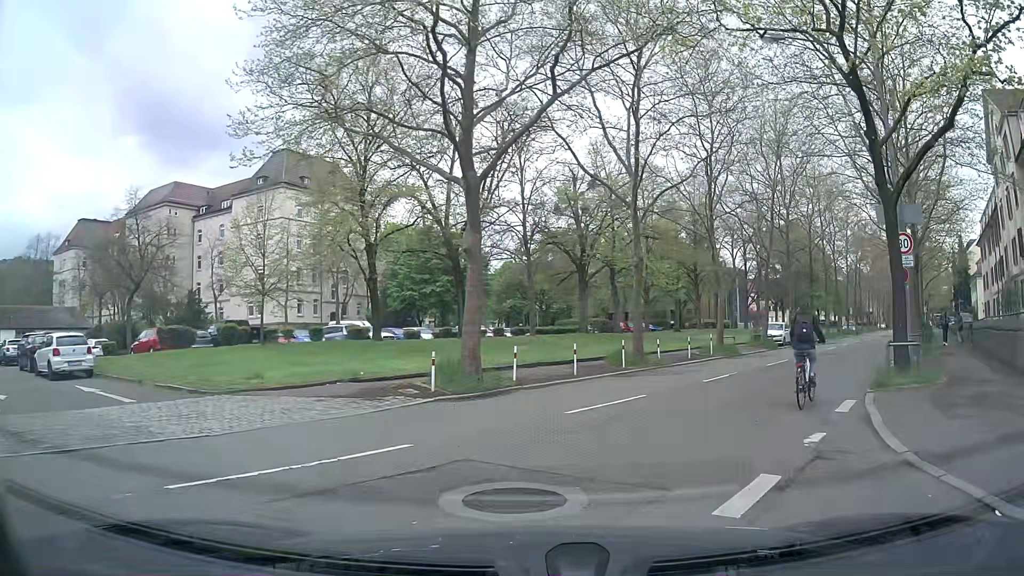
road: tertiary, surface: asphalt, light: Day
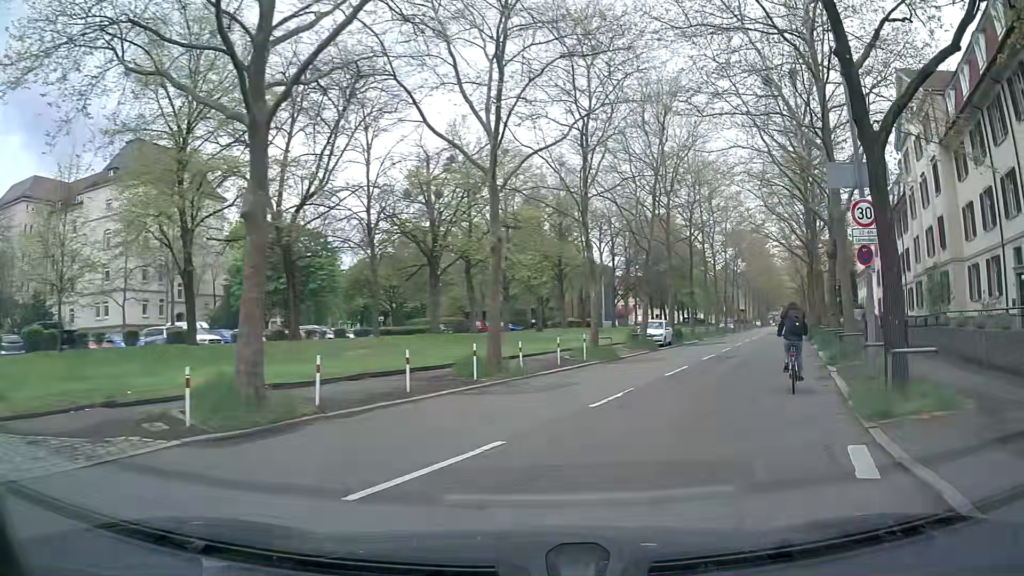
(+0.5, +5.4) m; +11°
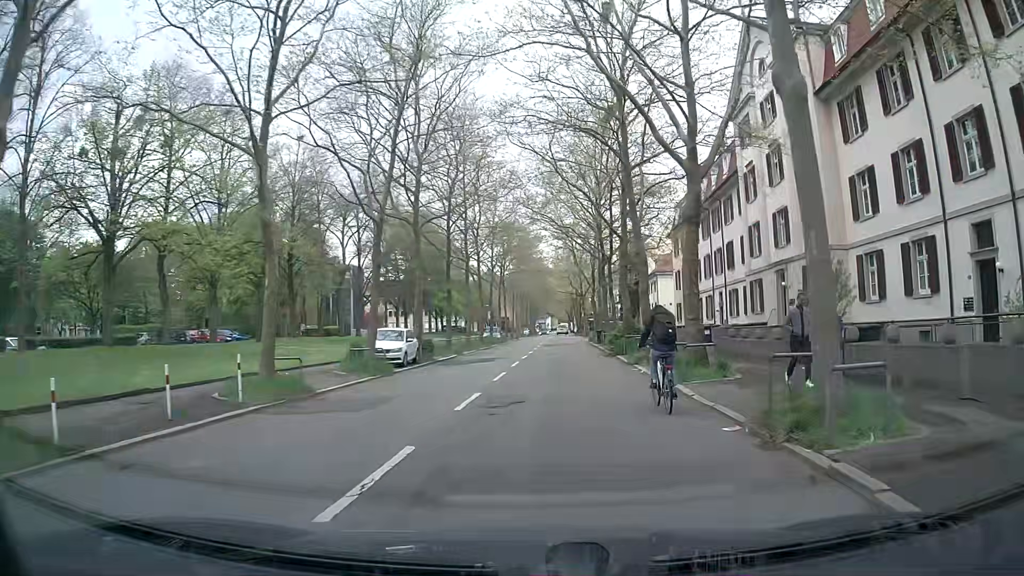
(+2.6, +11.8) m; +20°
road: secondary
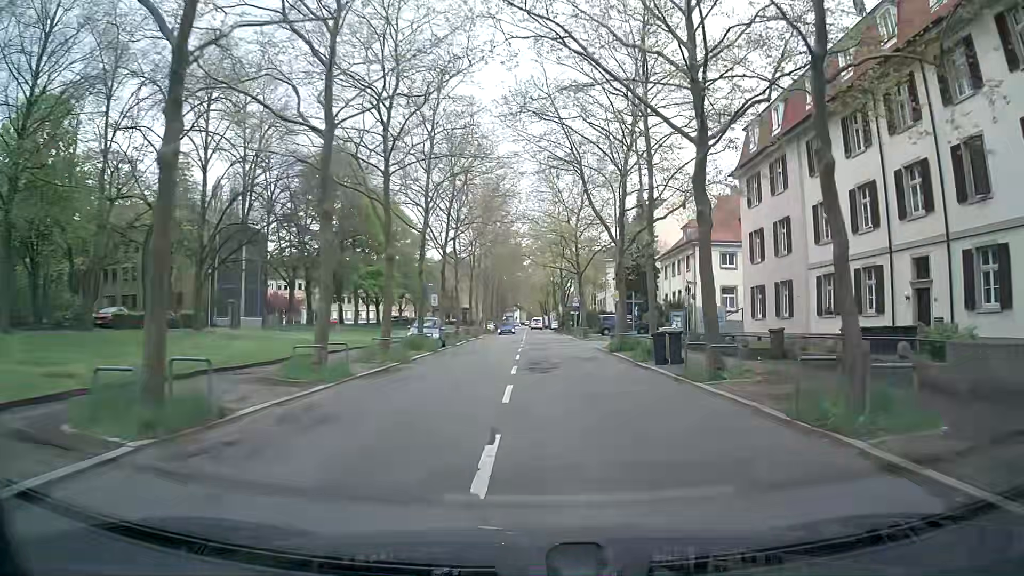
(+0.3, +30.4) m; +5°
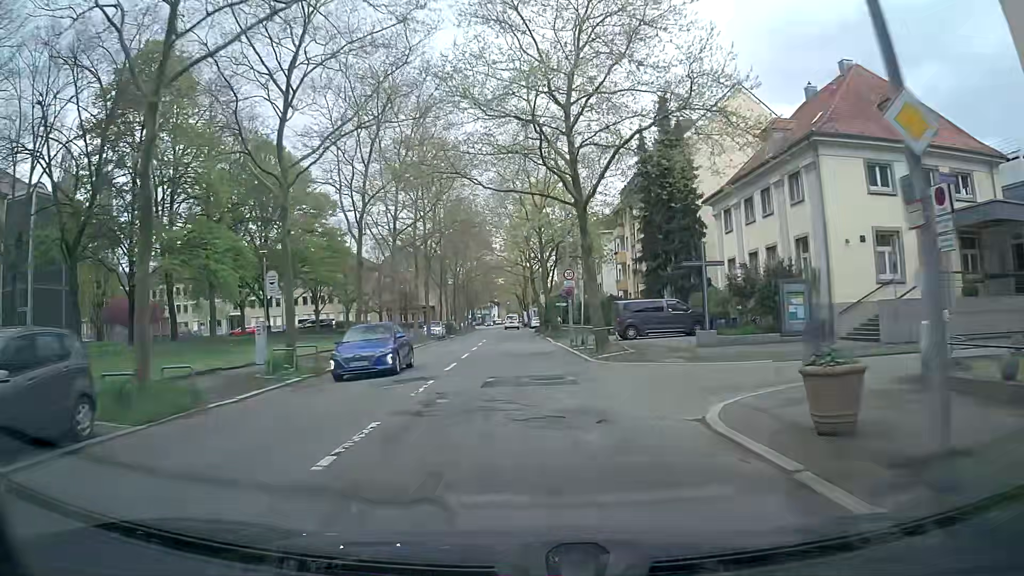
(+0.3, +29.8) m; +1°
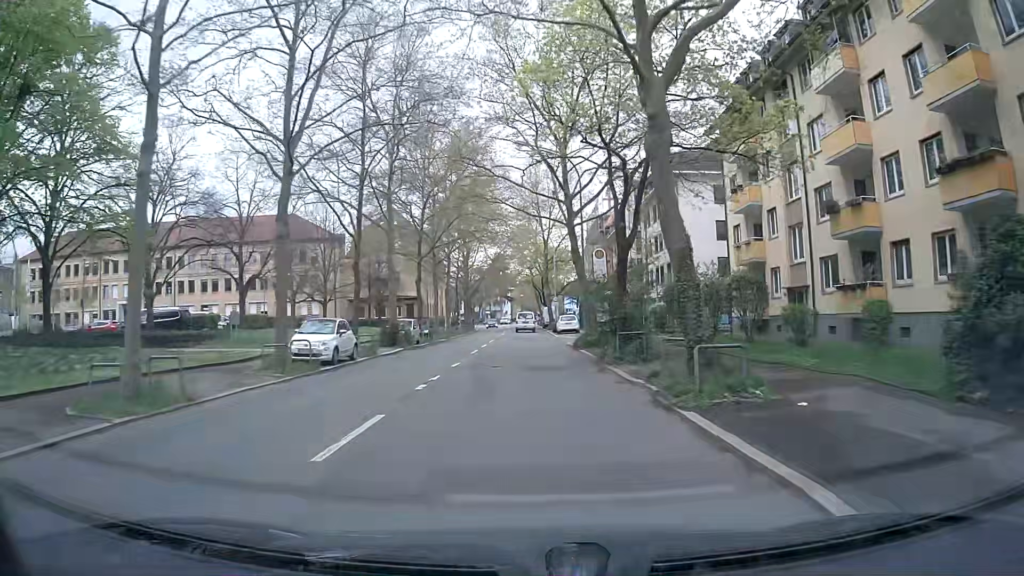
(-1.7, +36.2) m; -2°
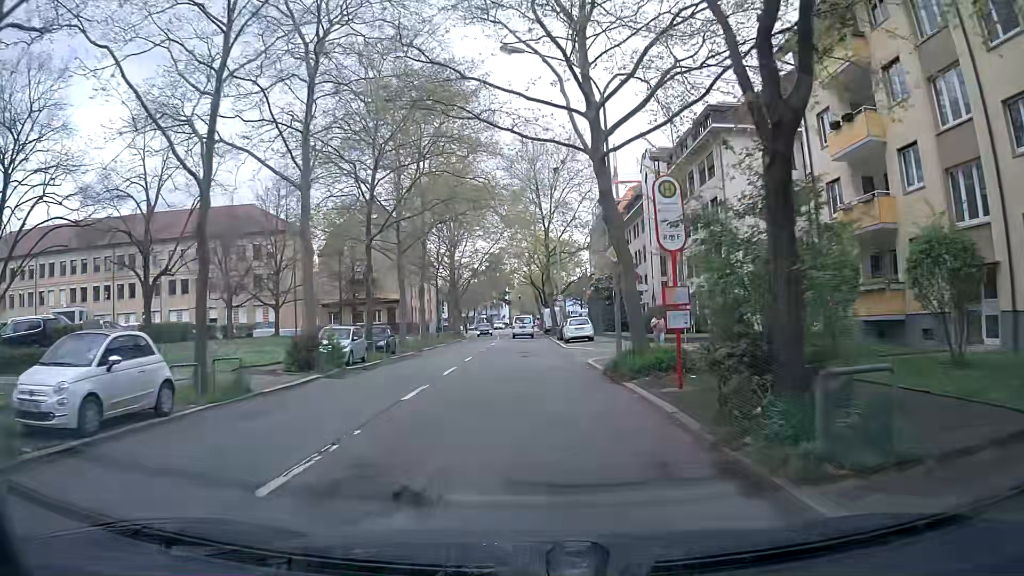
(-0.1, +13.1) m; -2°
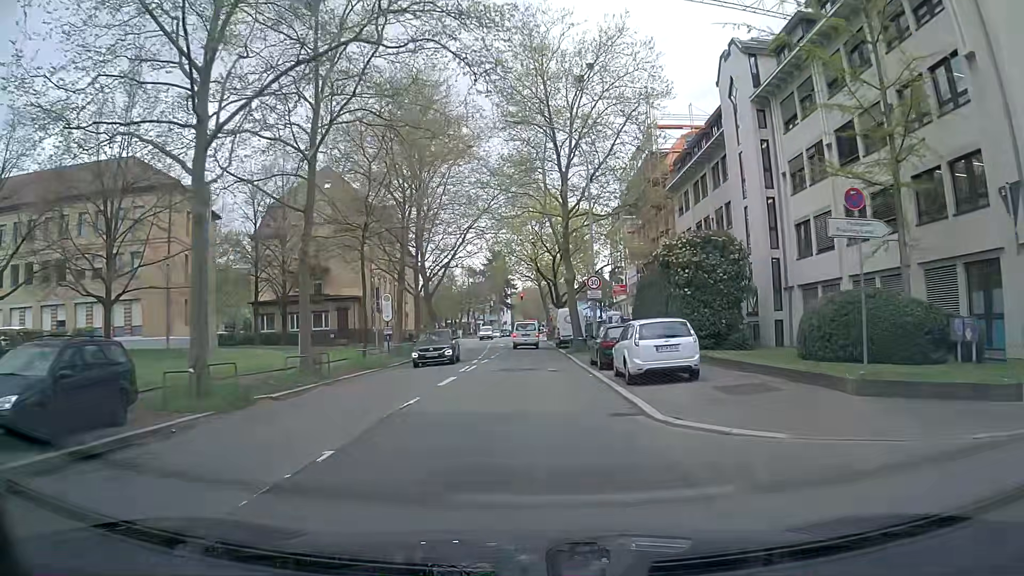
(+0.7, +25.0) m; 0°
